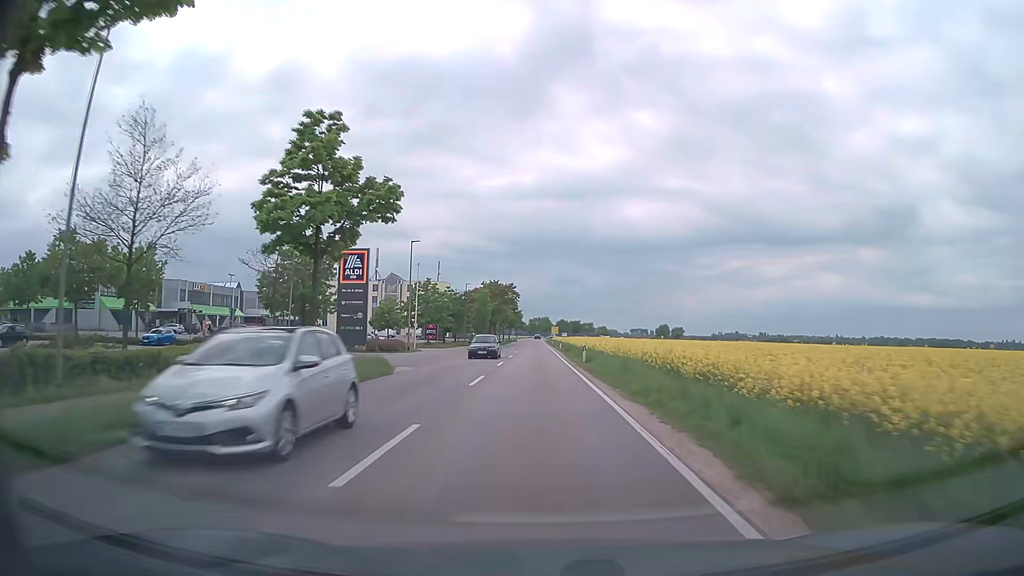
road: secondary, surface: asphalt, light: Day
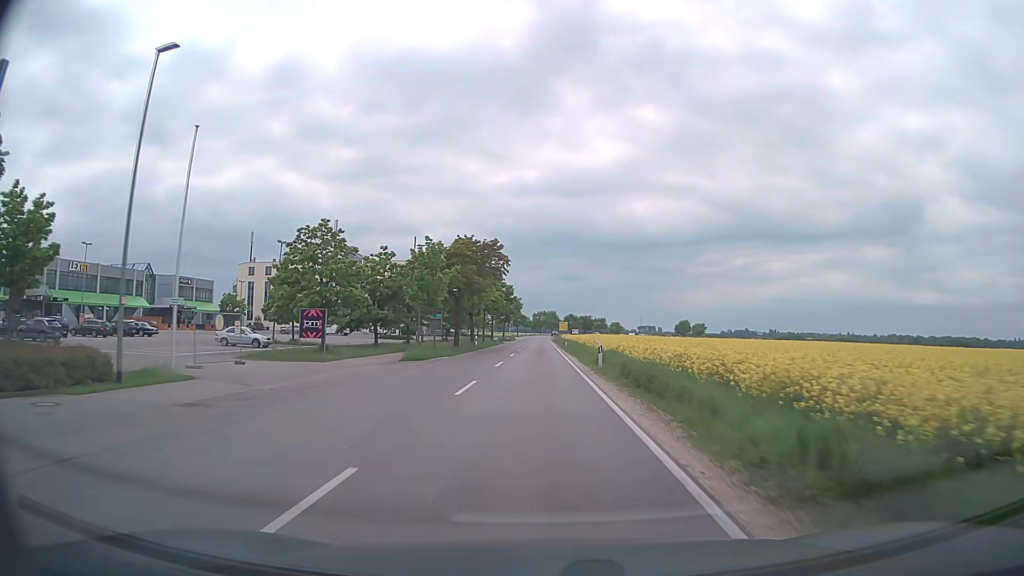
(-0.1, +39.4) m; 0°
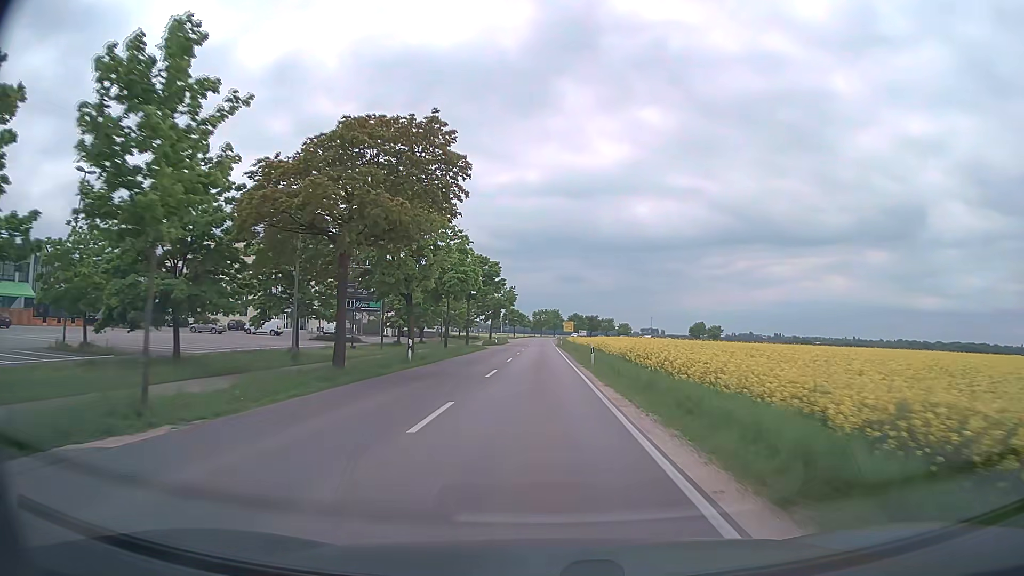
(0.0, +29.5) m; 0°
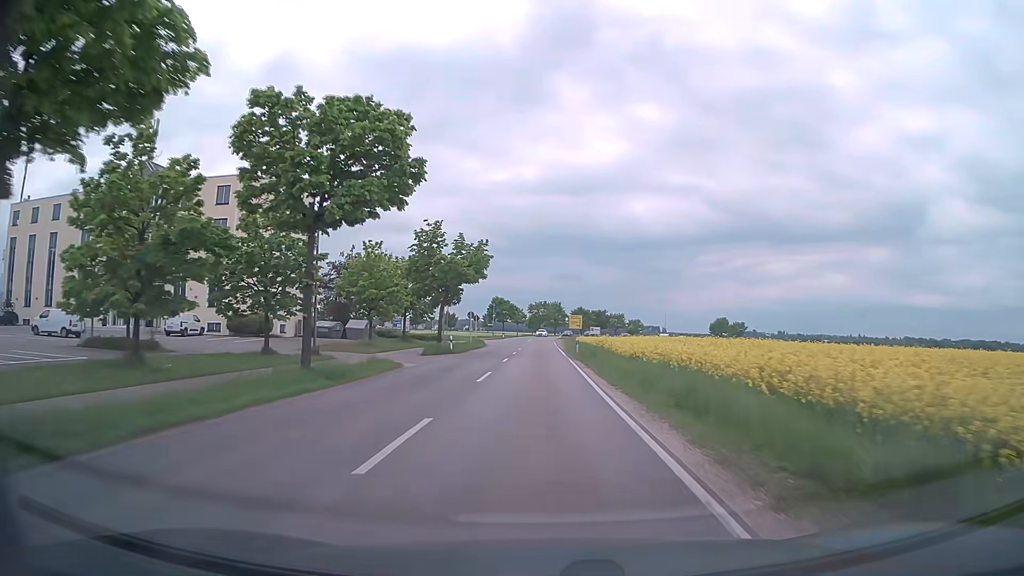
(0.0, +39.0) m; 0°
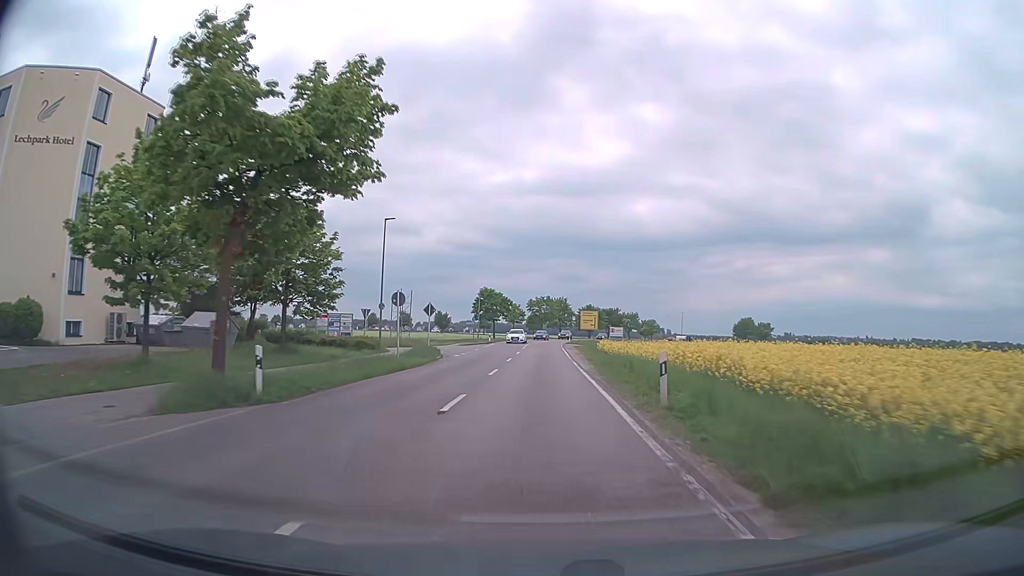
(+0.1, +29.0) m; 0°
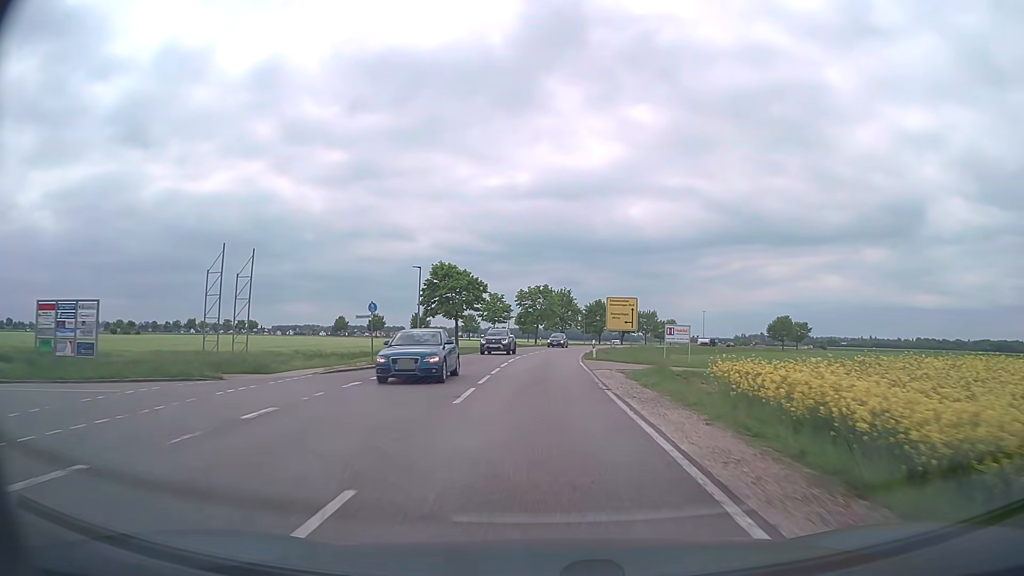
(+0.1, +38.7) m; 0°
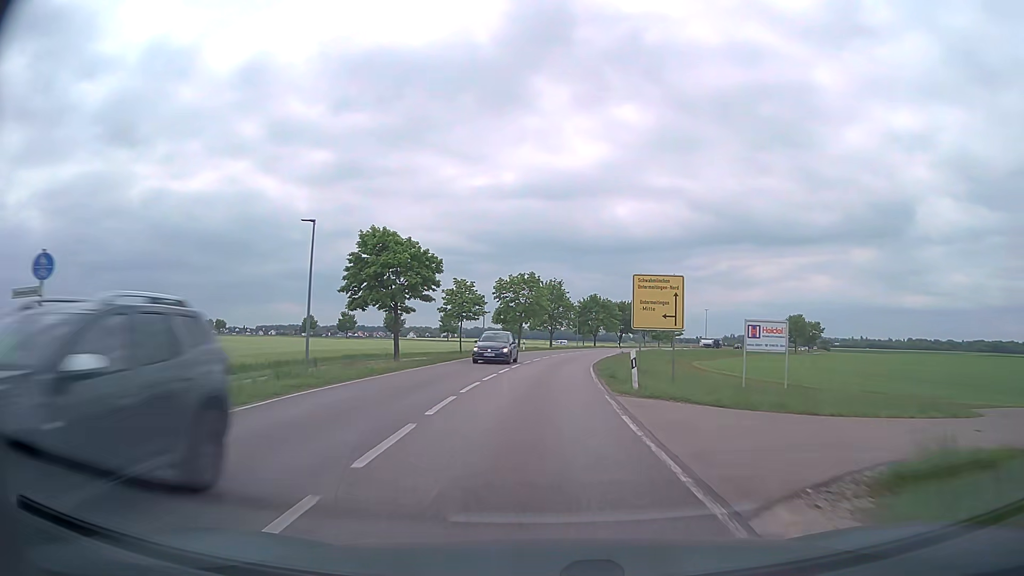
(+0.1, +19.5) m; +1°
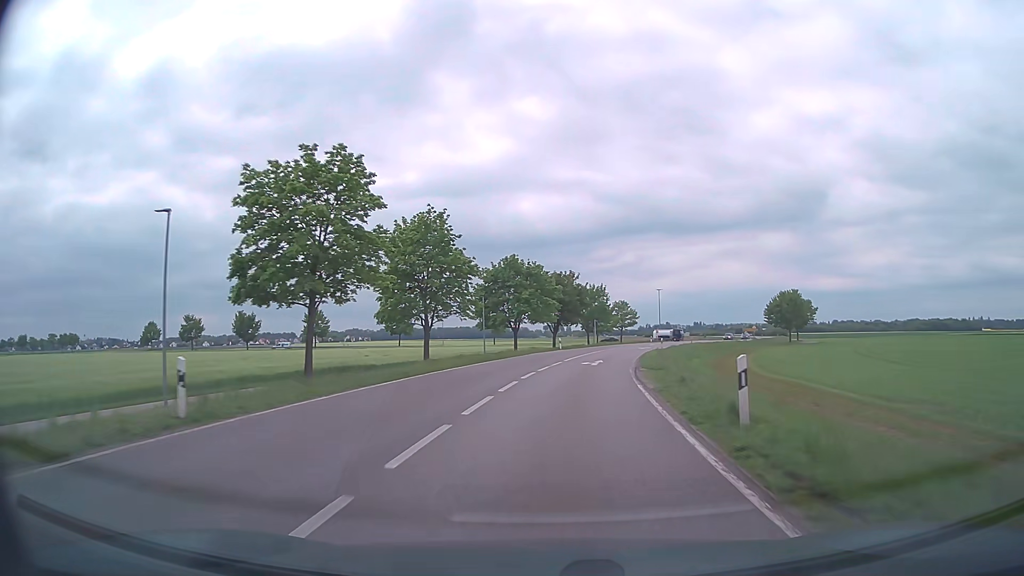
(+2.5, +48.7) m; +7°
(0, +10) (+1, +20) (+2, +30) (+4, +40) (+5, +50) (+8, +59) (+10, +69) (+13, +79) (+16, +88) (+19, +98) m
